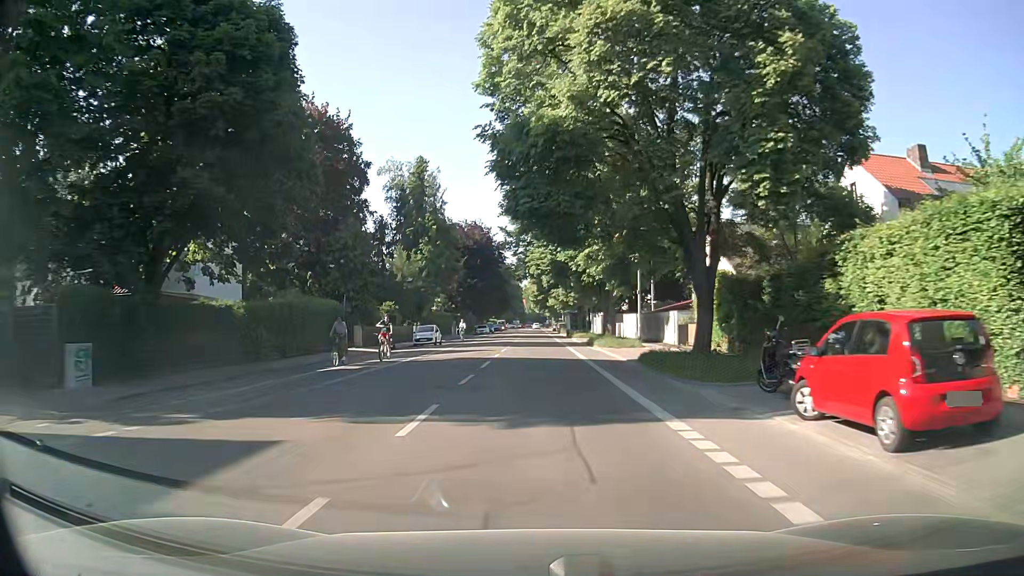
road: secondary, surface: asphalt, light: Day
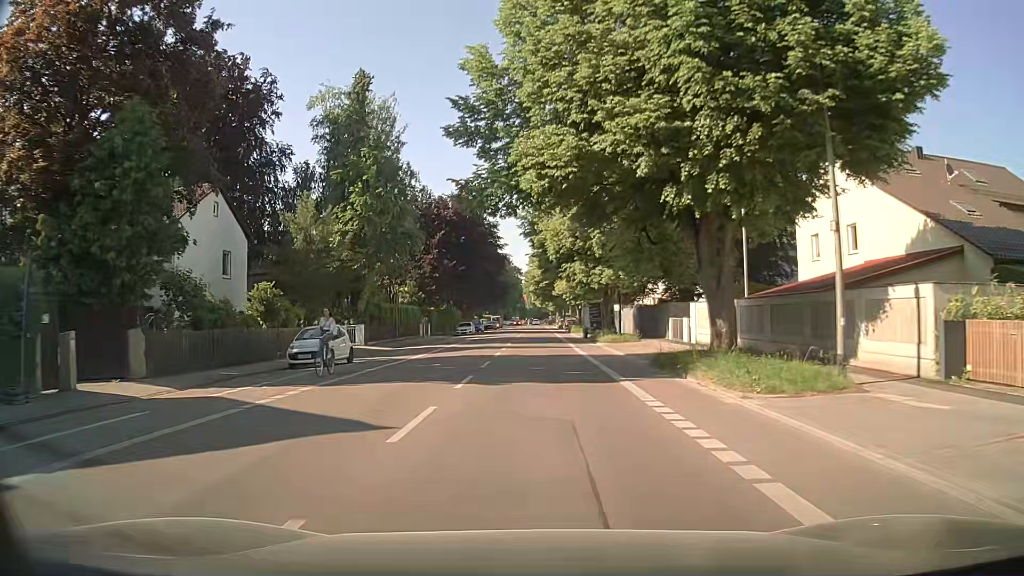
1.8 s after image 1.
(-0.1, +24.6) m; -1°
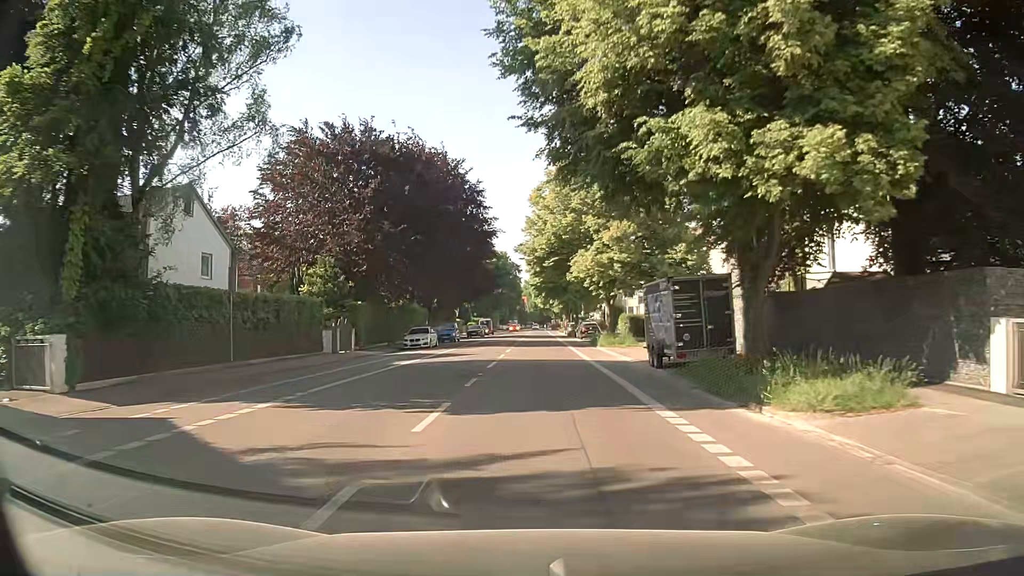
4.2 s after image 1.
(+0.1, +28.6) m; +1°
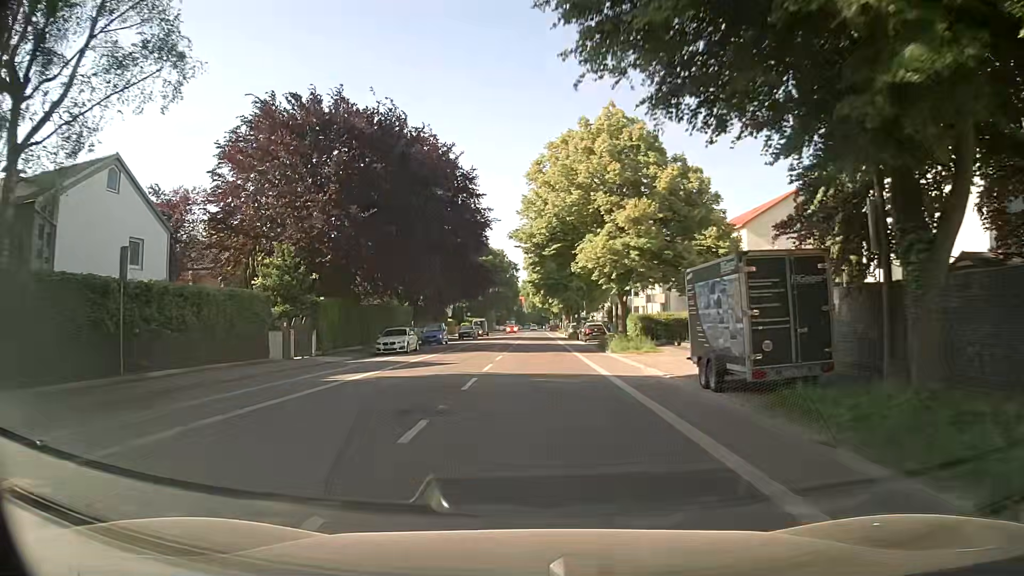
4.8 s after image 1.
(0.0, +6.8) m; 0°
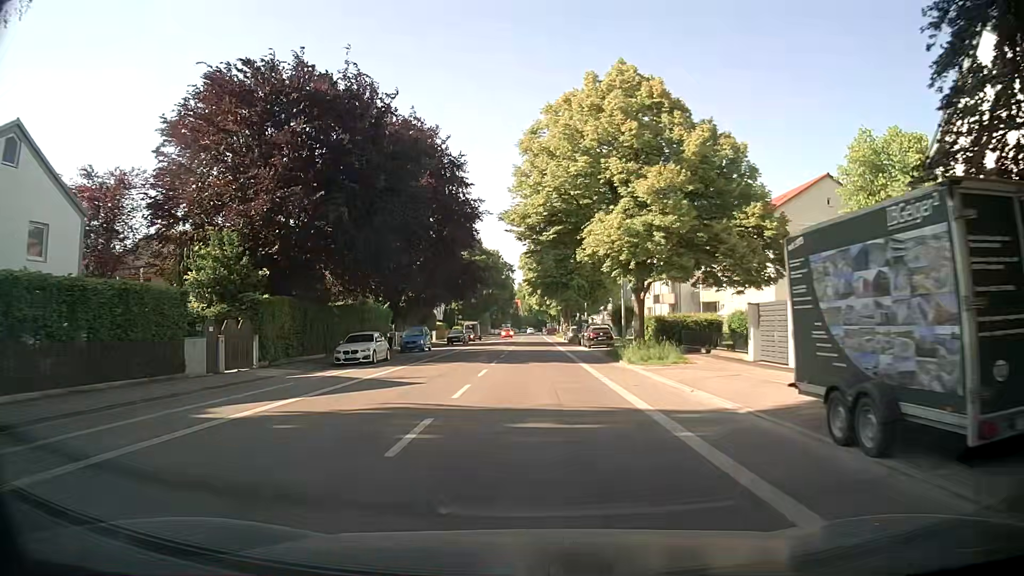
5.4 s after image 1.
(0.0, +6.8) m; 0°
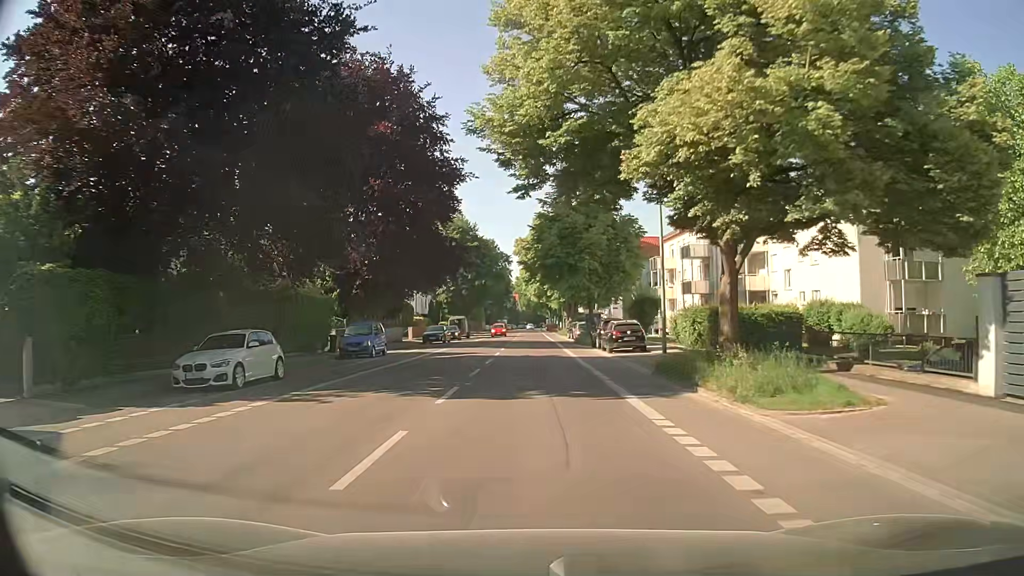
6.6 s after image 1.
(+0.3, +13.5) m; 0°
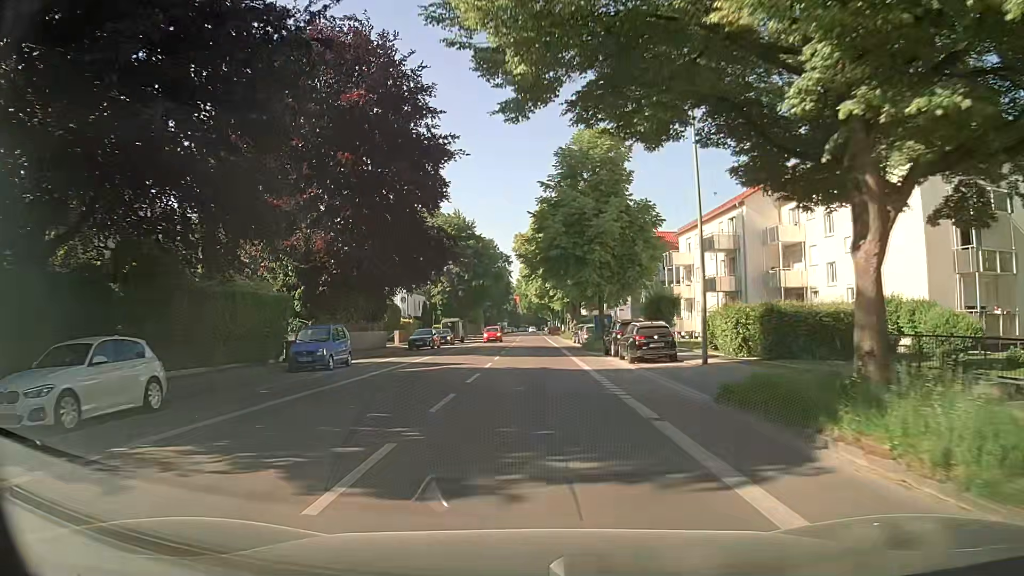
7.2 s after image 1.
(+0.1, +6.7) m; 0°
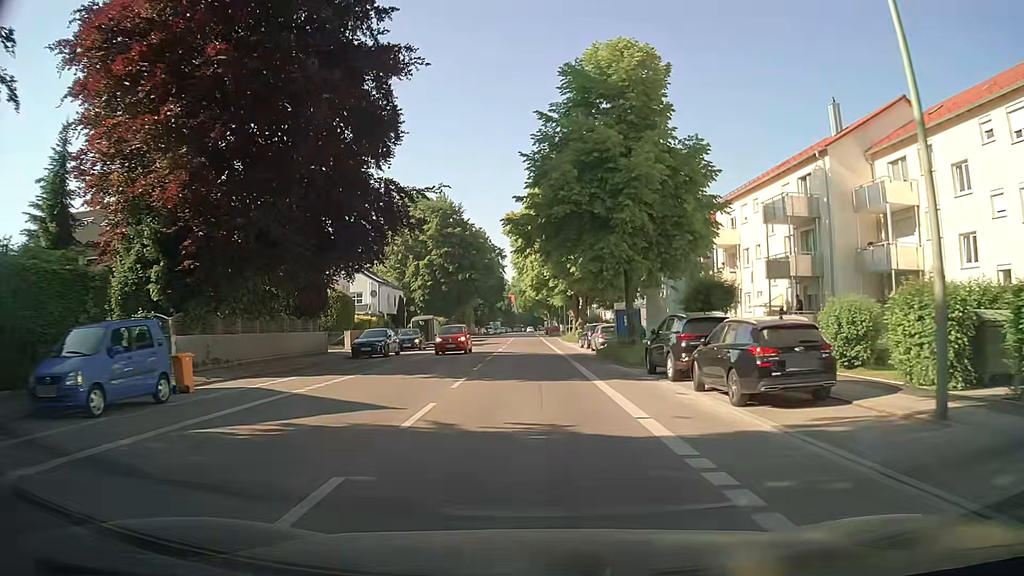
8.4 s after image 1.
(+0.1, +13.7) m; +1°
(0, +10) (0, +20) (0, +30) (0, +40) (0, +50) (-1, +60) (-1, +70) (-1, +80) (-1, +90) (-1, +100) m
